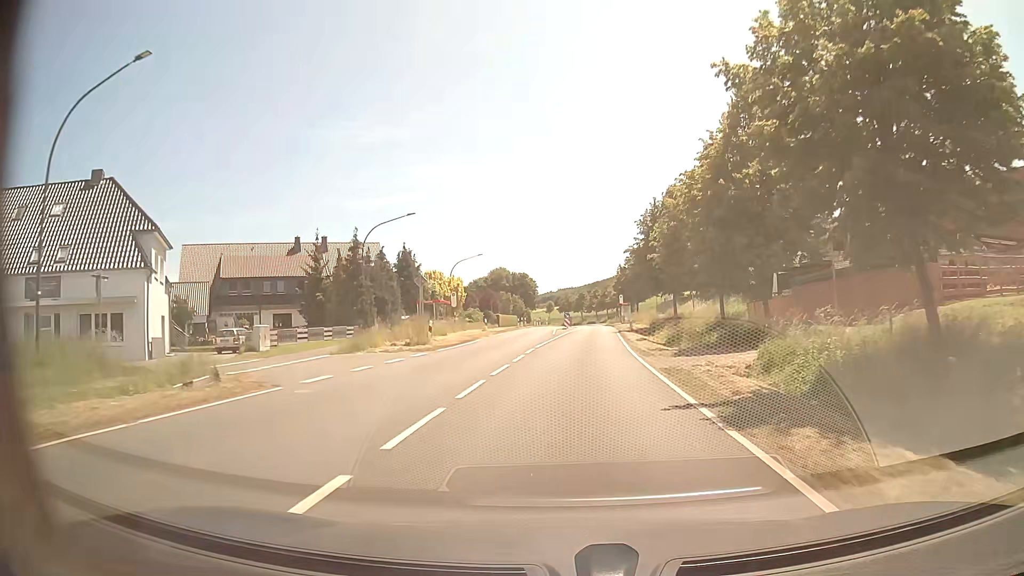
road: primary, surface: asphalt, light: Day
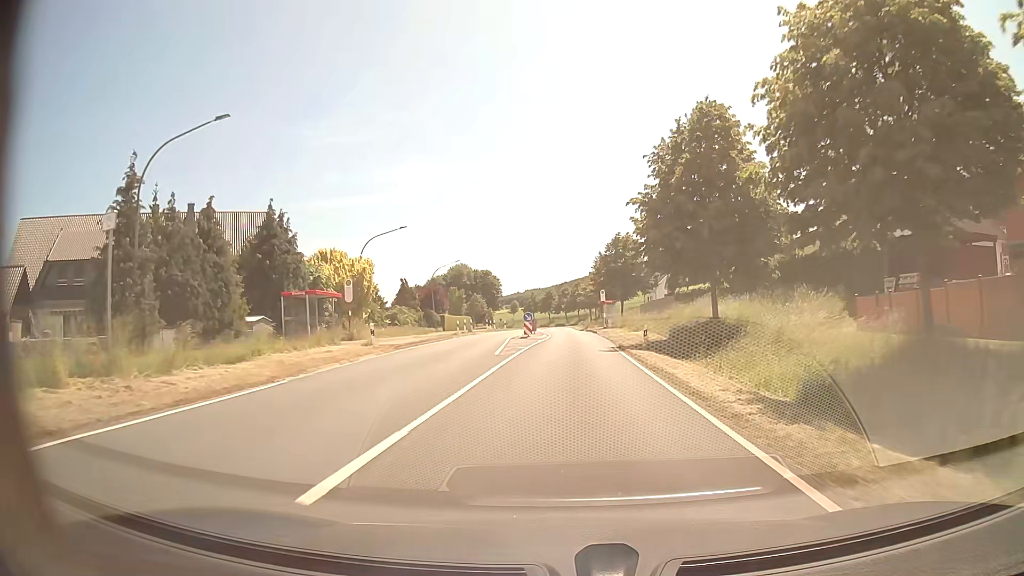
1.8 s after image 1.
(+0.5, +22.9) m; +3°
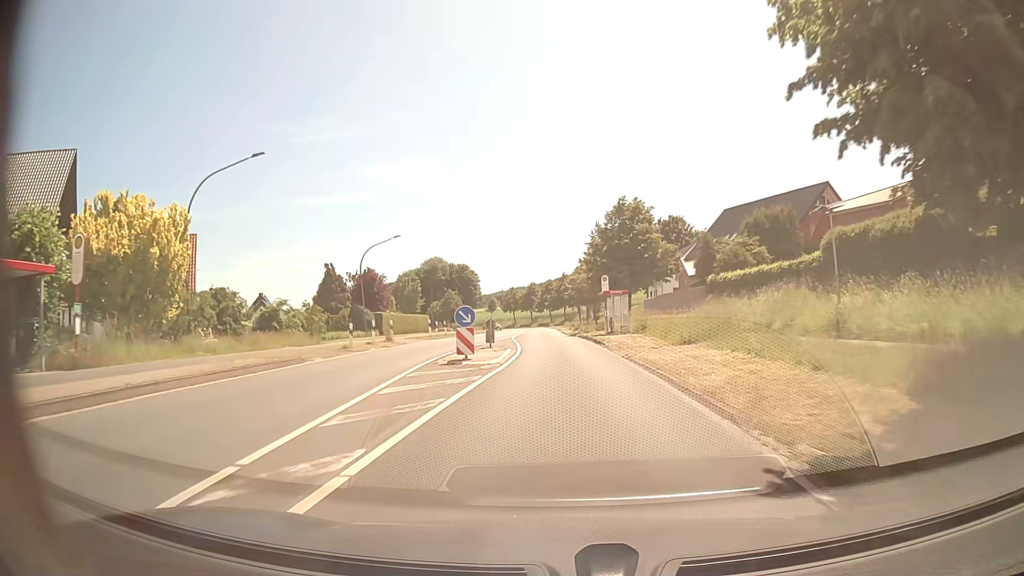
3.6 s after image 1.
(+0.3, +23.0) m; +1°
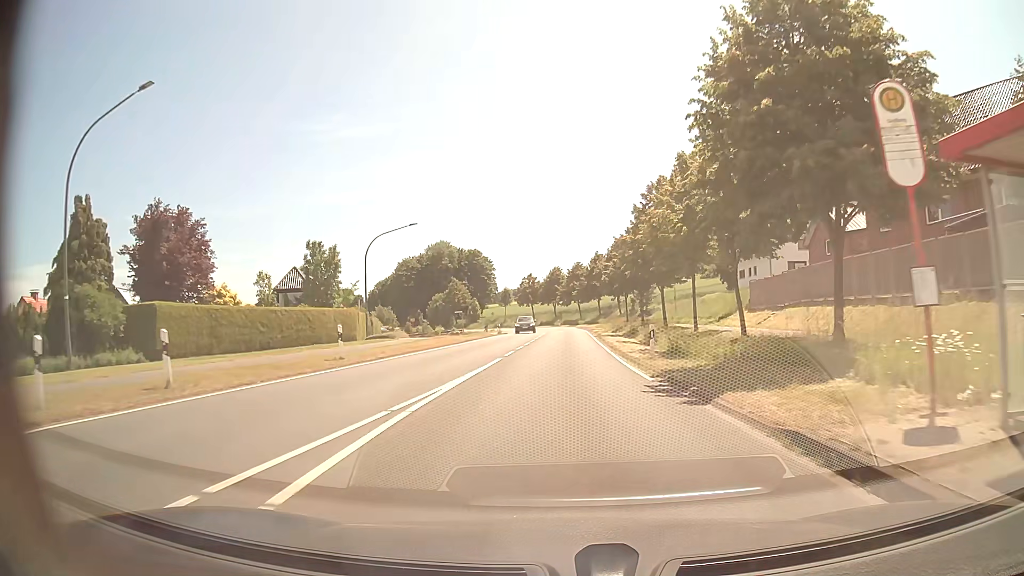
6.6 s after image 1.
(-0.6, +38.4) m; -2°
